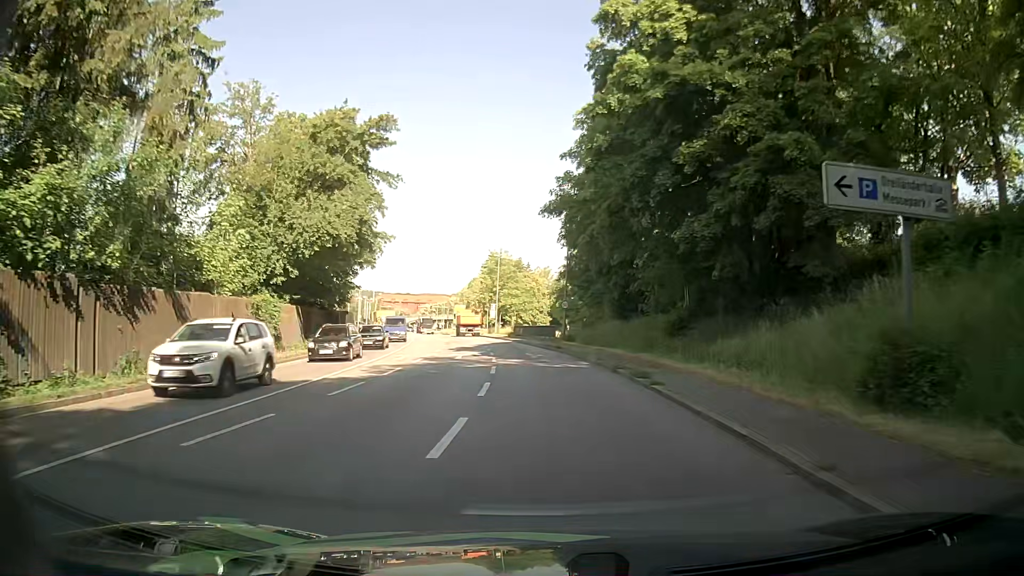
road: primary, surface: asphalt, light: Day
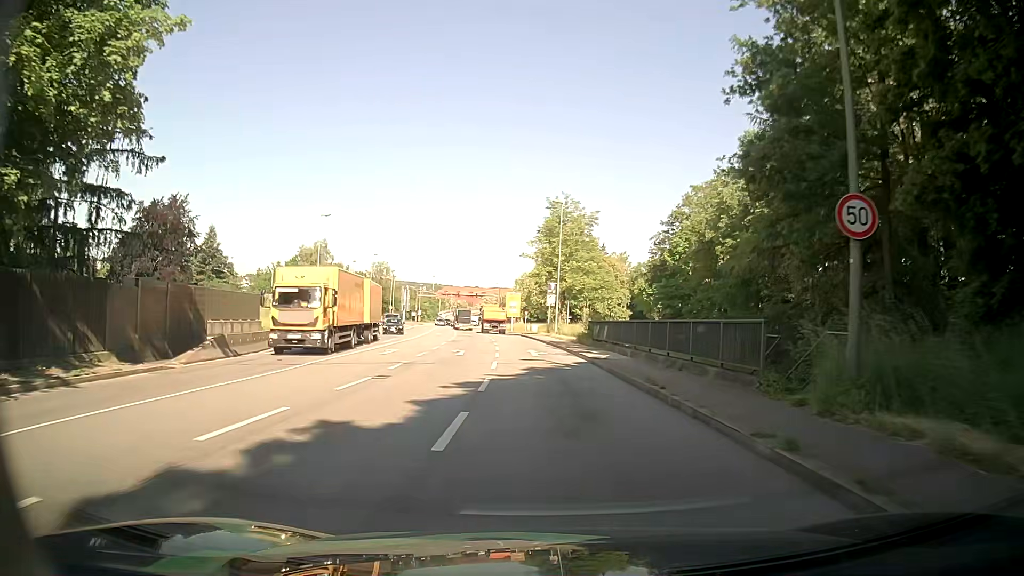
(-2.4, +35.8) m; -7°
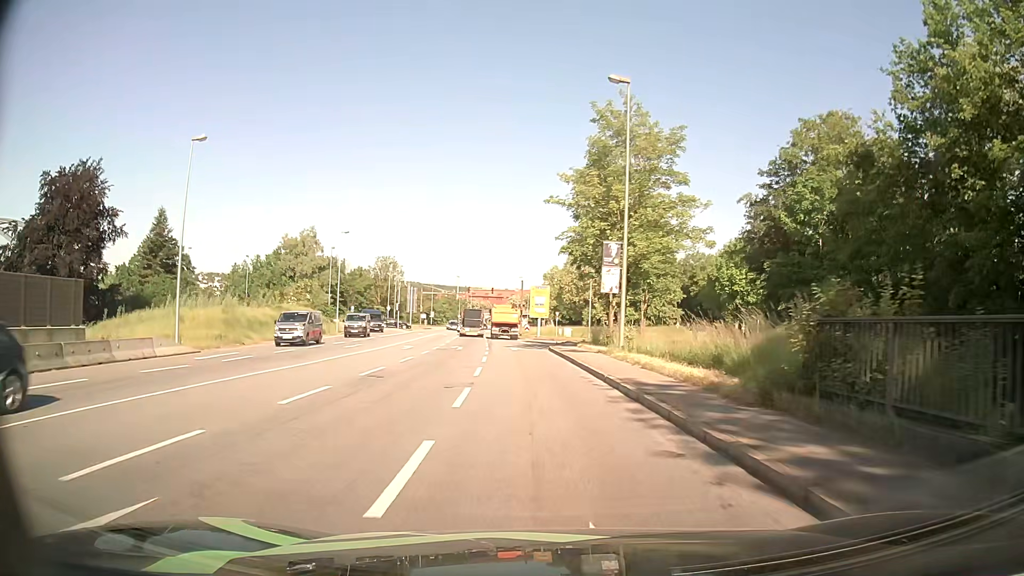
(-0.7, +26.5) m; -3°
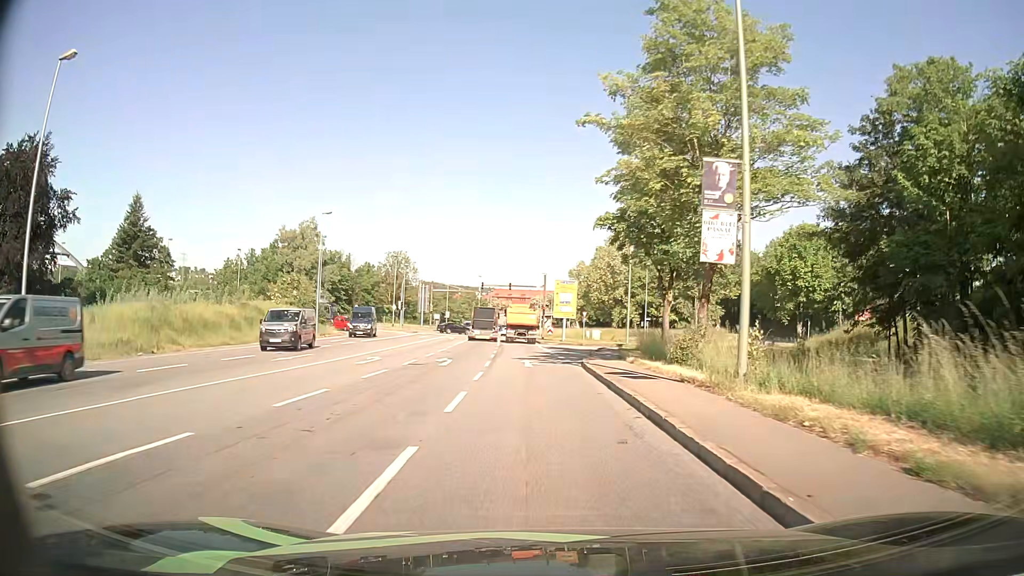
(-0.1, +12.5) m; -1°
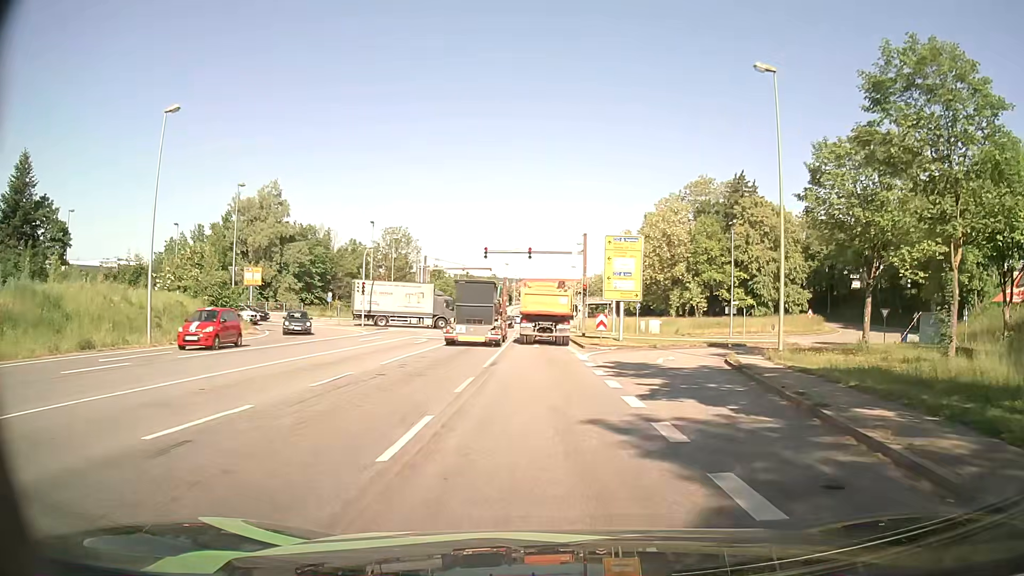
(-0.8, +27.8) m; -3°
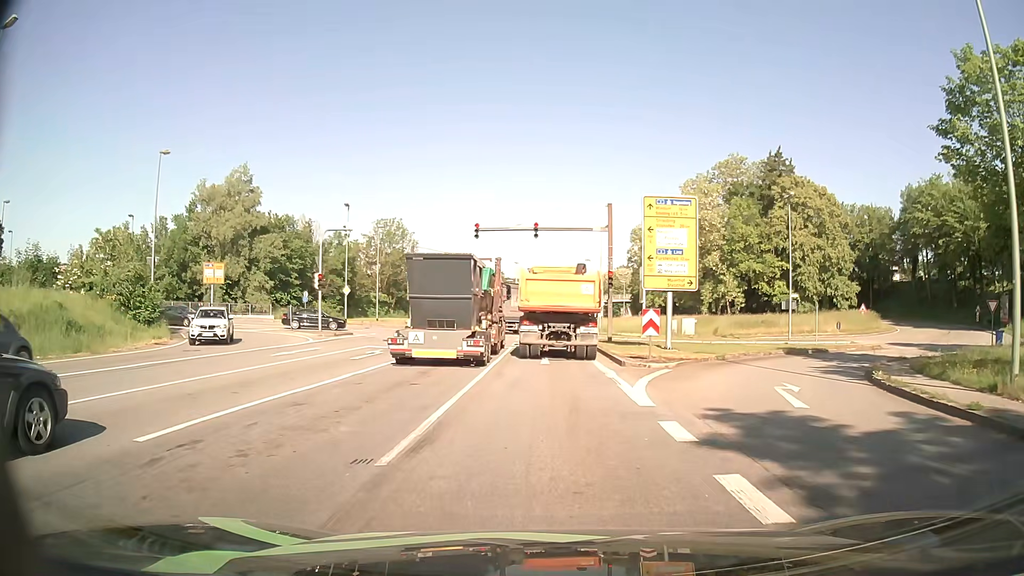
(-0.1, +11.9) m; -1°
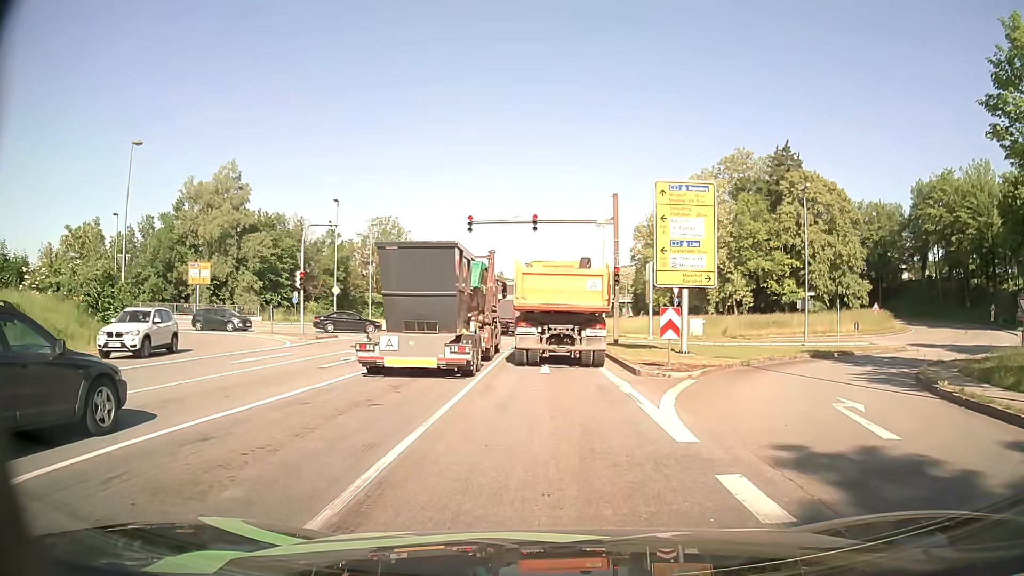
(0.0, +2.9) m; +1°
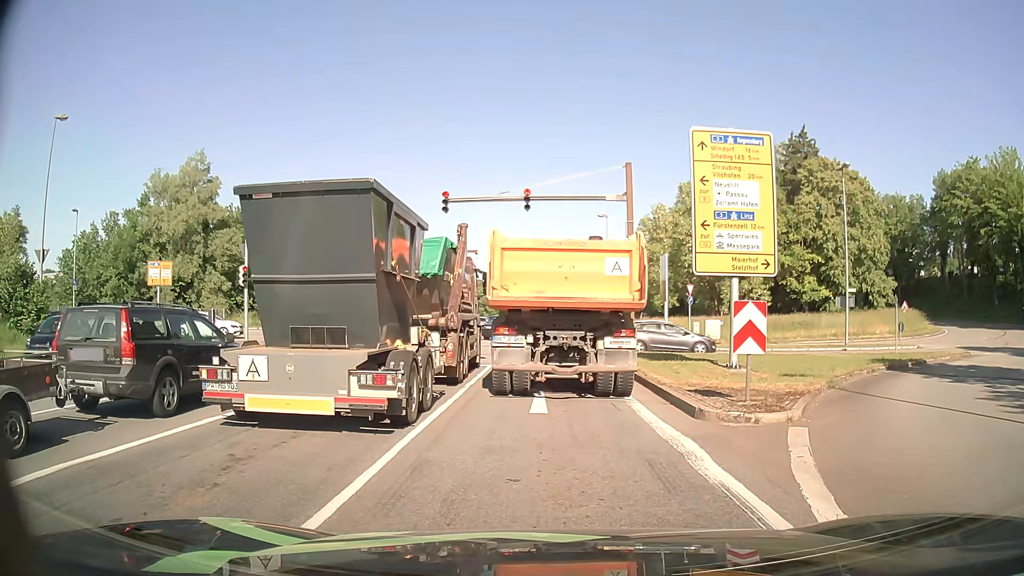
(-0.1, +6.5) m; +1°
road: primary_link
